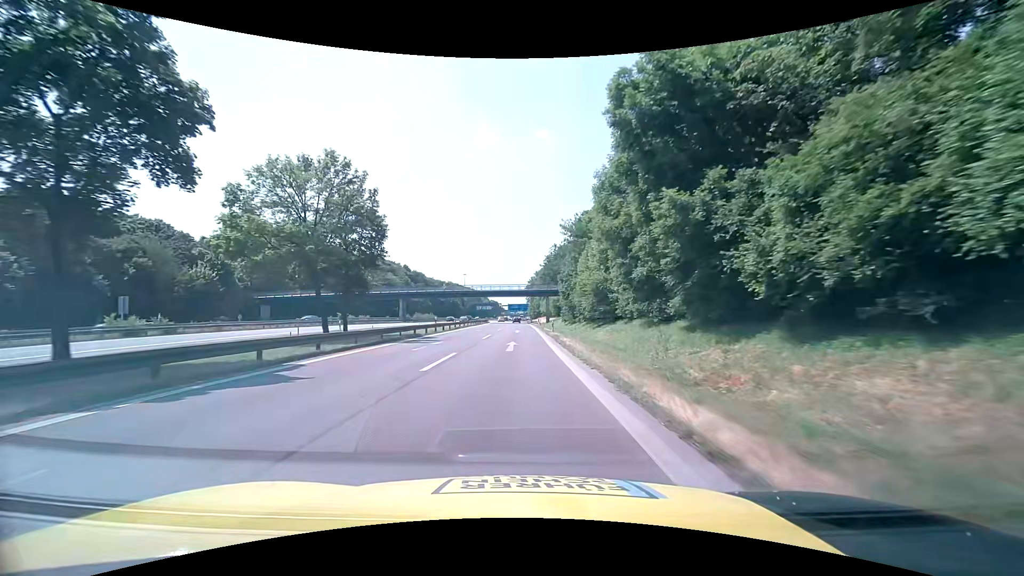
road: motorway_link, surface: asphalt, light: Day
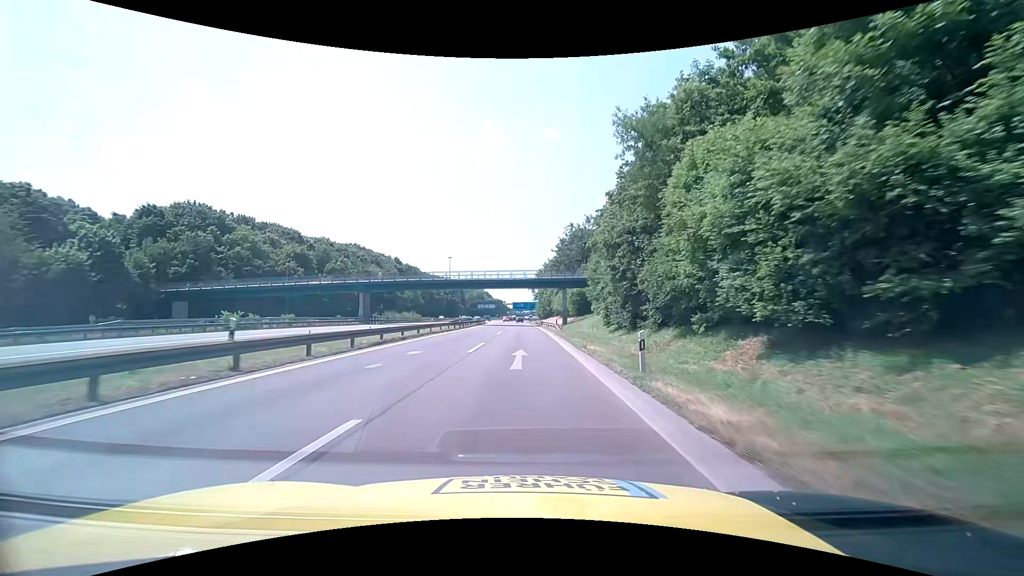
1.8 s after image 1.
(-0.3, +30.2) m; -1°
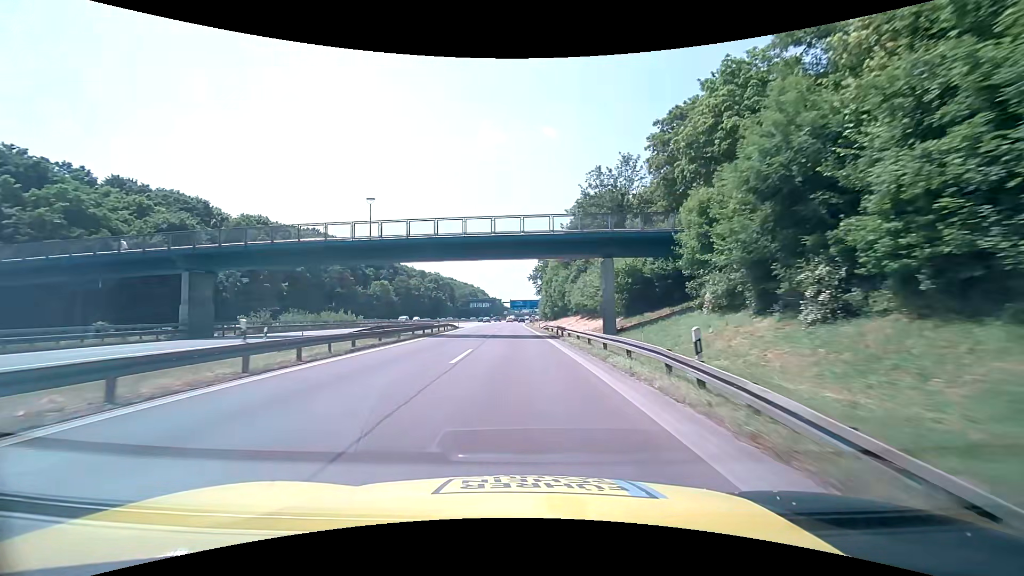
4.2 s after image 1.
(+0.2, +40.2) m; 0°
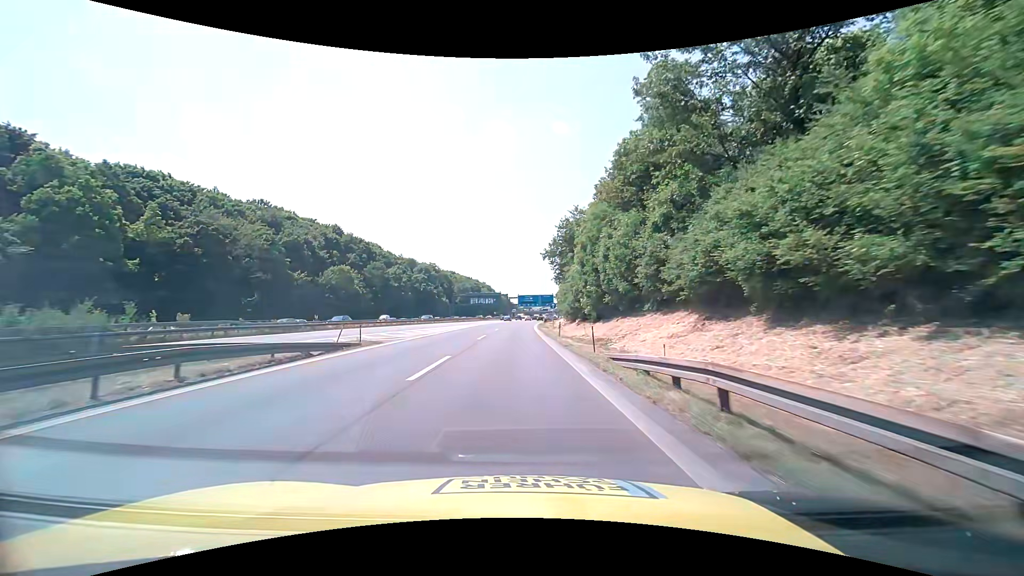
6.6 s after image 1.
(-0.3, +40.2) m; -1°
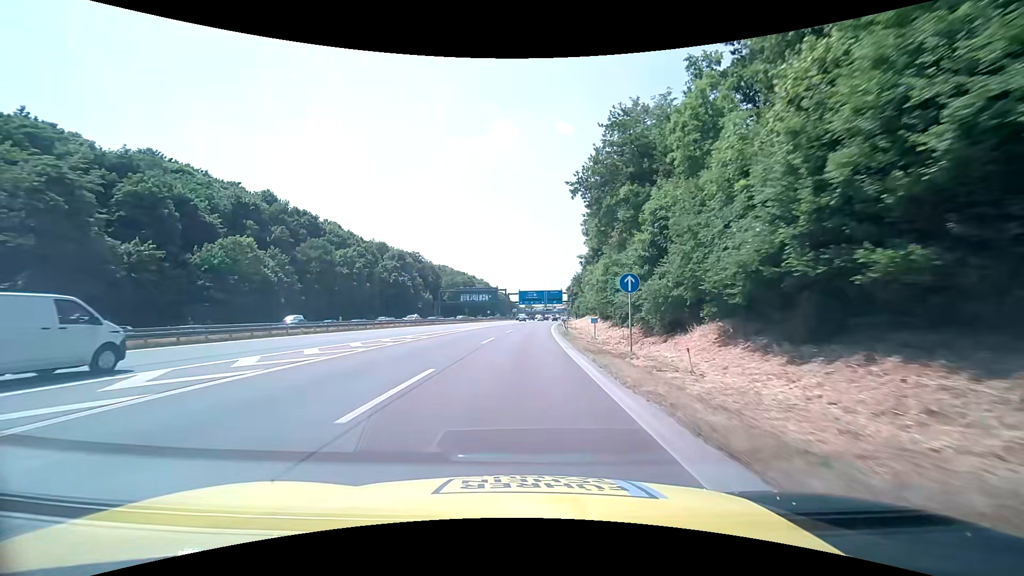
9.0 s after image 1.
(-0.2, +40.3) m; 0°
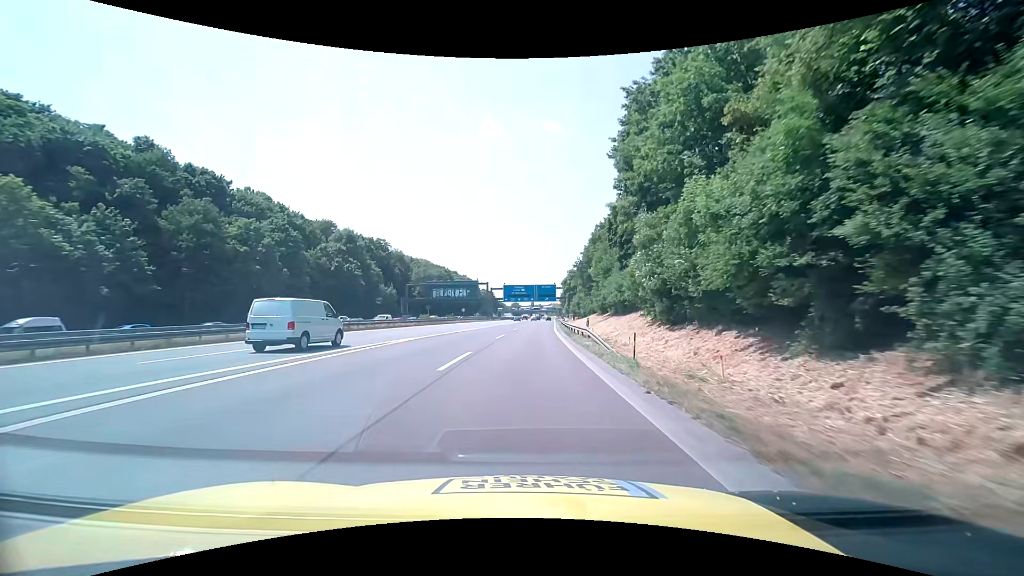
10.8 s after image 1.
(+0.4, +30.3) m; +2°
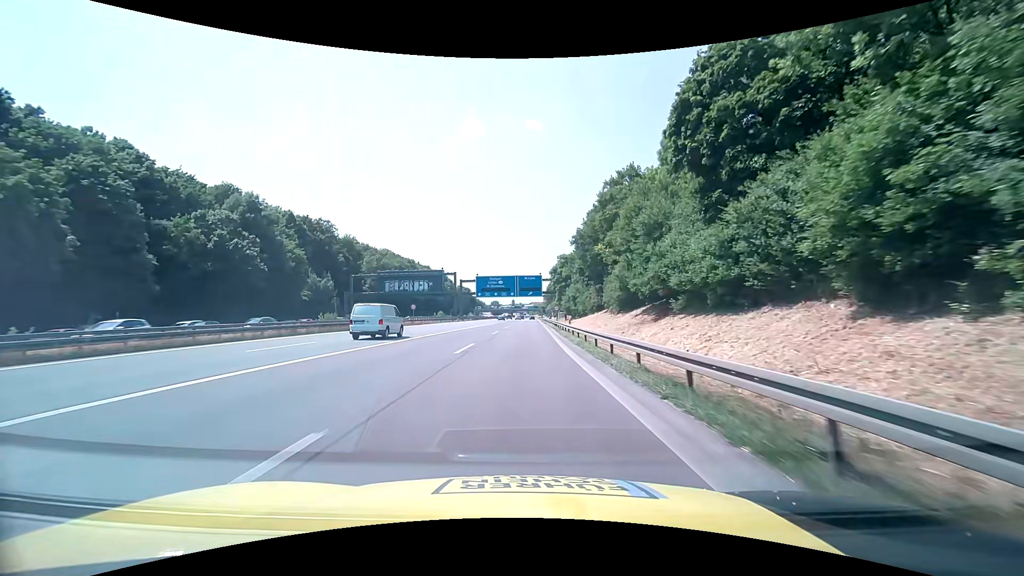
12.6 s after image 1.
(+0.8, +30.3) m; +2°
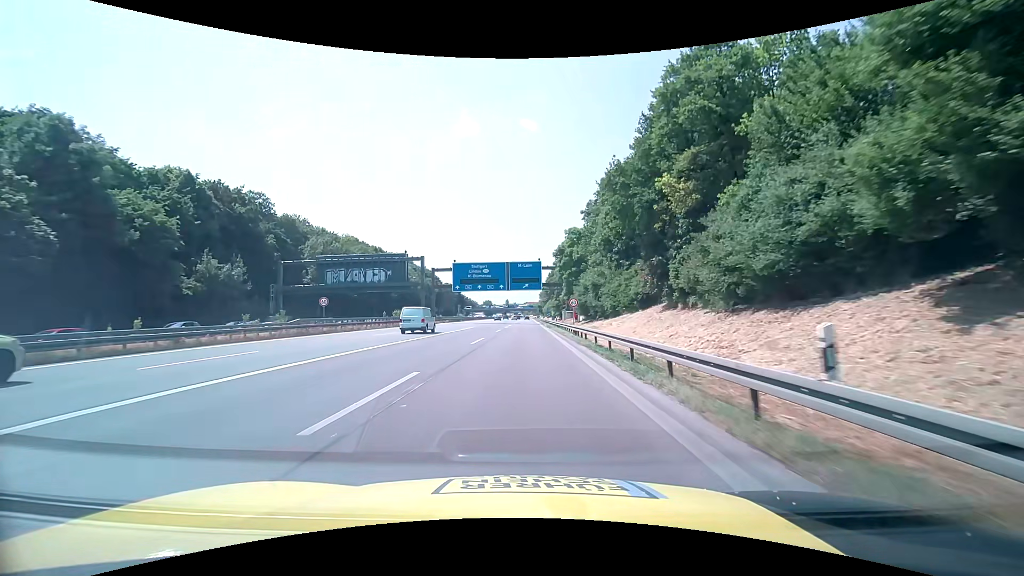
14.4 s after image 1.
(+0.2, +30.3) m; +1°
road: motorway
(0, +10) (0, +20) (0, +30) (0, +40) (0, +50) (0, +60) (0, +70) (0, +80) (0, +90) (0, +100) m
